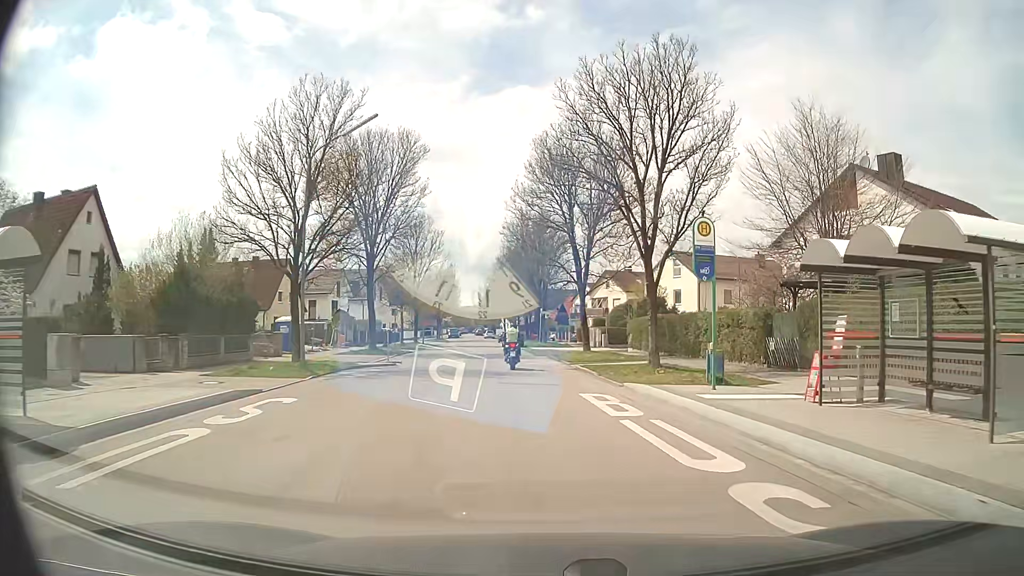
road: residential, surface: asphalt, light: Day
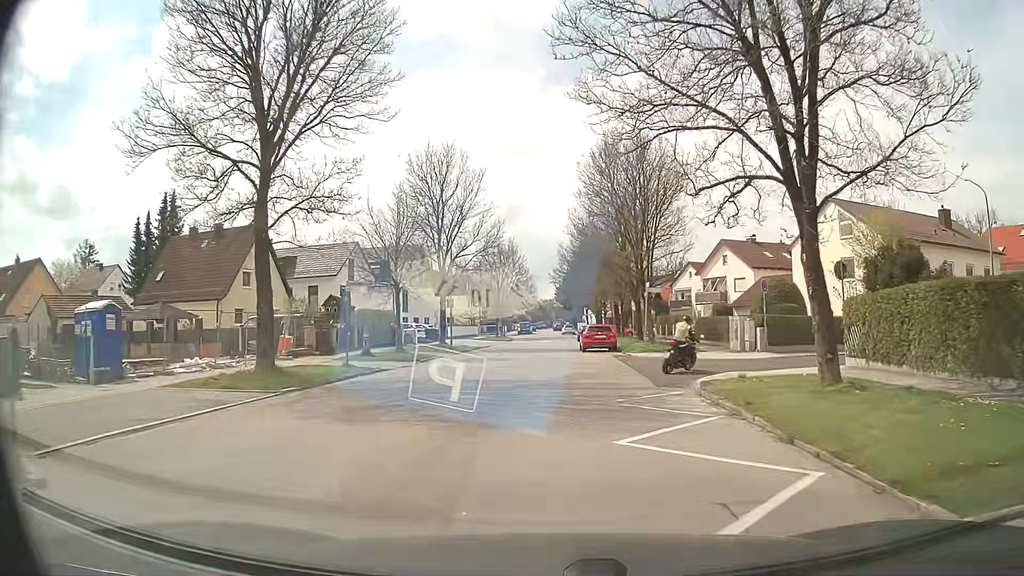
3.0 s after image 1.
(-1.2, +24.3) m; -7°
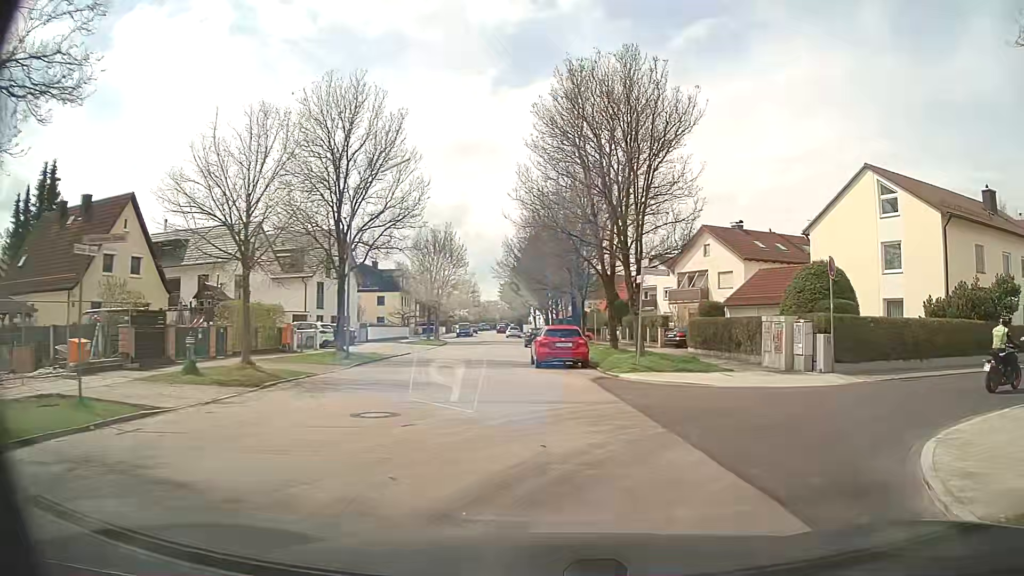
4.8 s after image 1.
(0.0, +11.7) m; +3°
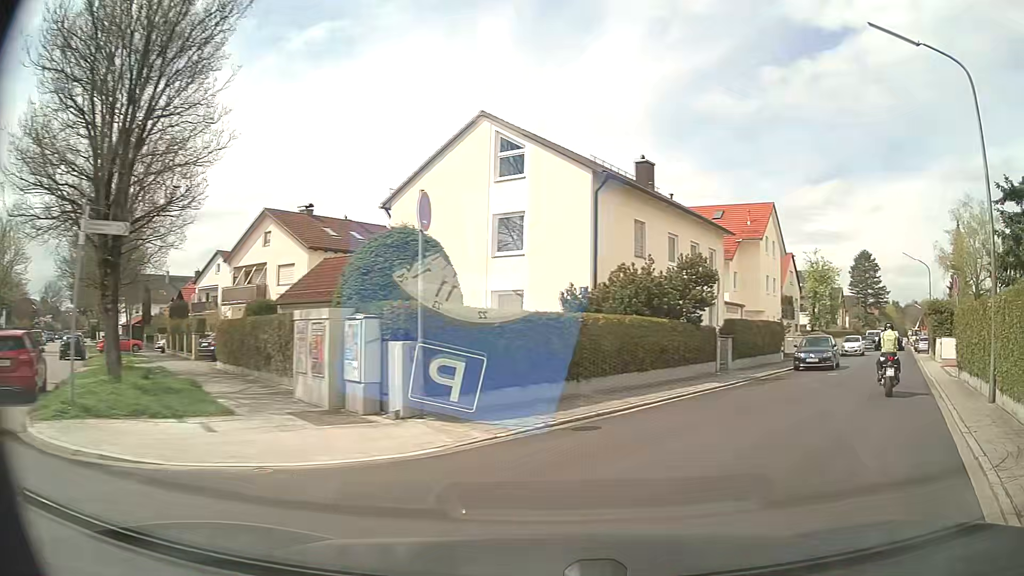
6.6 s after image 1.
(+2.8, +9.1) m; +36°
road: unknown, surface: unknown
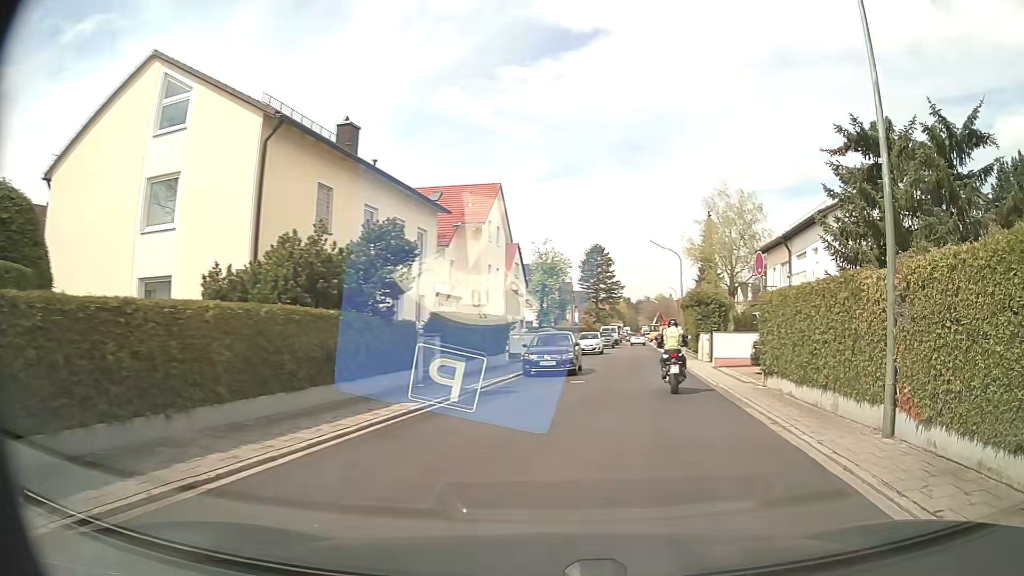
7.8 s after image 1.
(+1.2, +6.0) m; +23°
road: residential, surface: asphalt
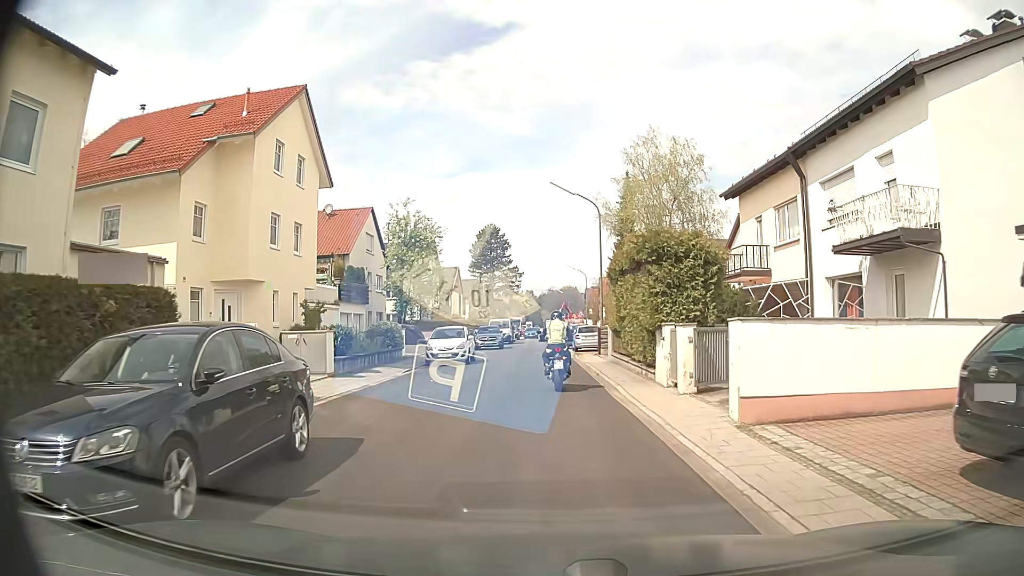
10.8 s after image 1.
(+2.9, +18.1) m; +9°
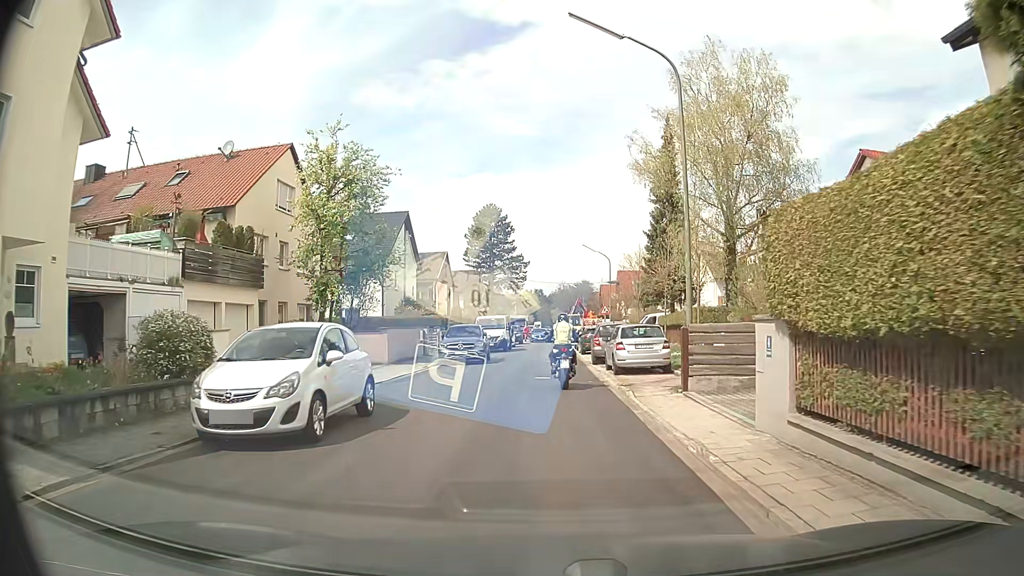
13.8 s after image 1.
(-0.3, +18.0) m; -1°
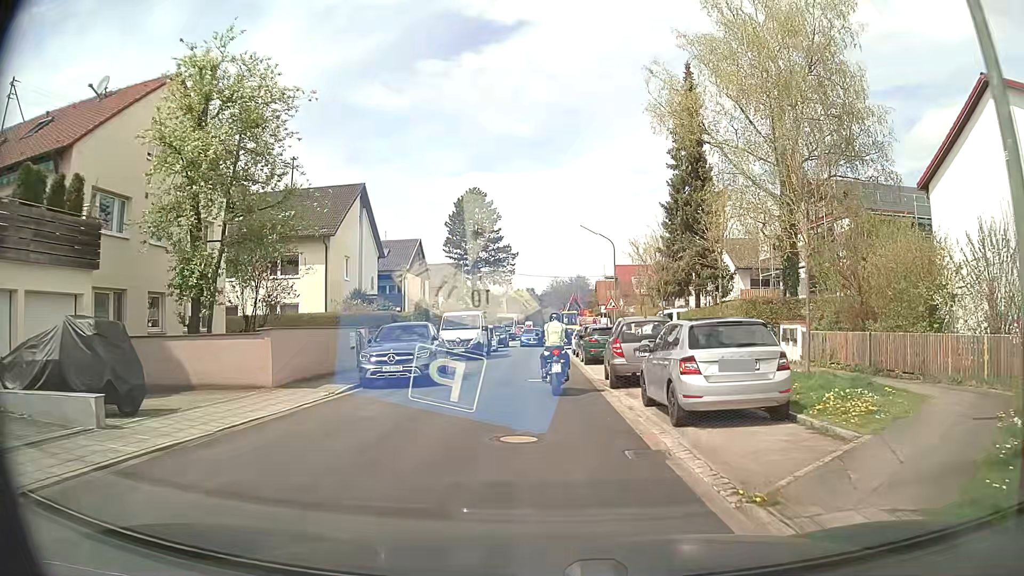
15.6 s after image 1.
(0.0, +10.3) m; 0°
(0, +10) (0, +20) (0, +30) (0, +40) (-1, +50) (-1, +60) (-1, +70) (-1, +80) (0, +90) (0, +100) m
